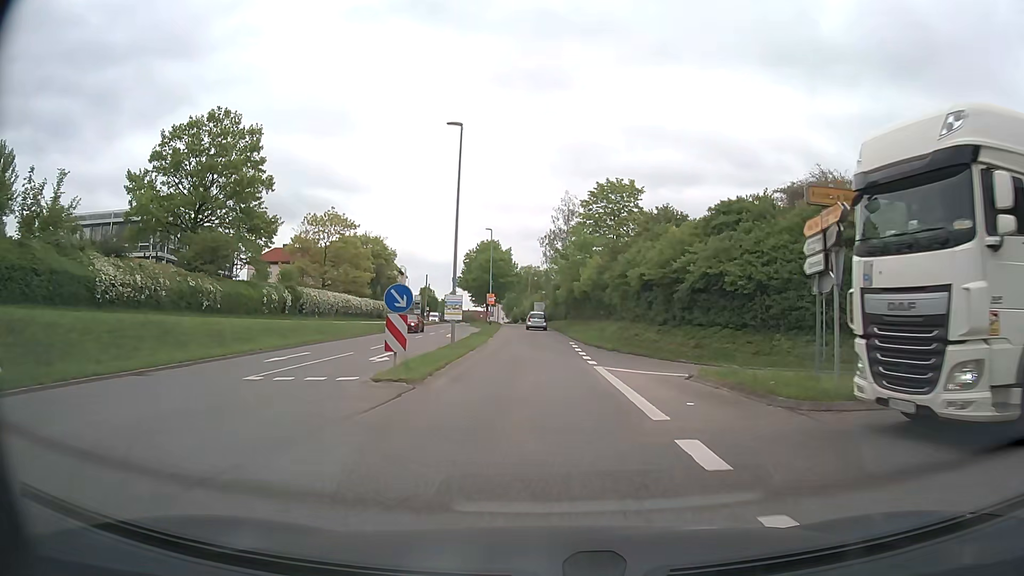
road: tertiary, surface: asphalt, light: Day
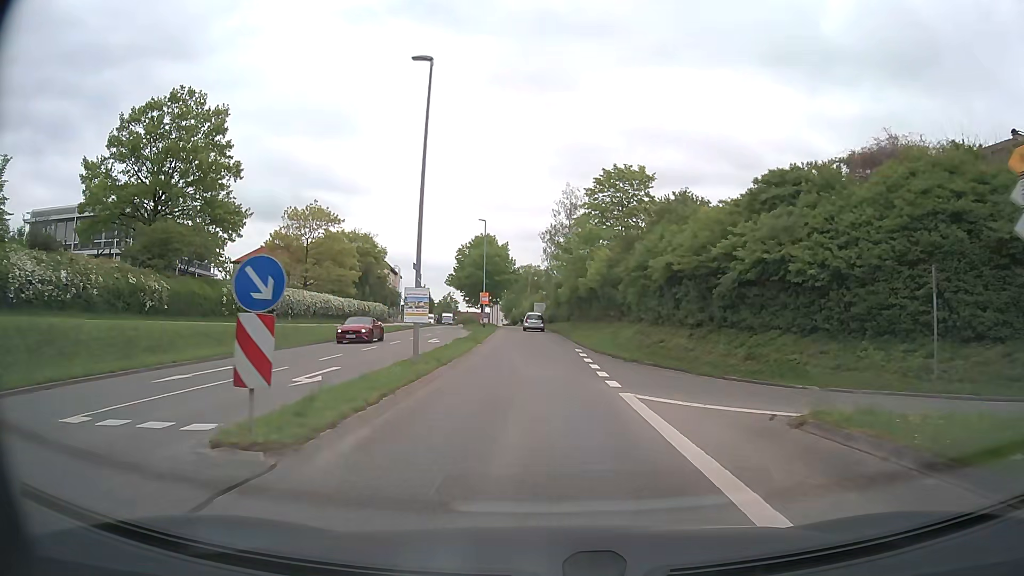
(0.0, +6.9) m; 0°
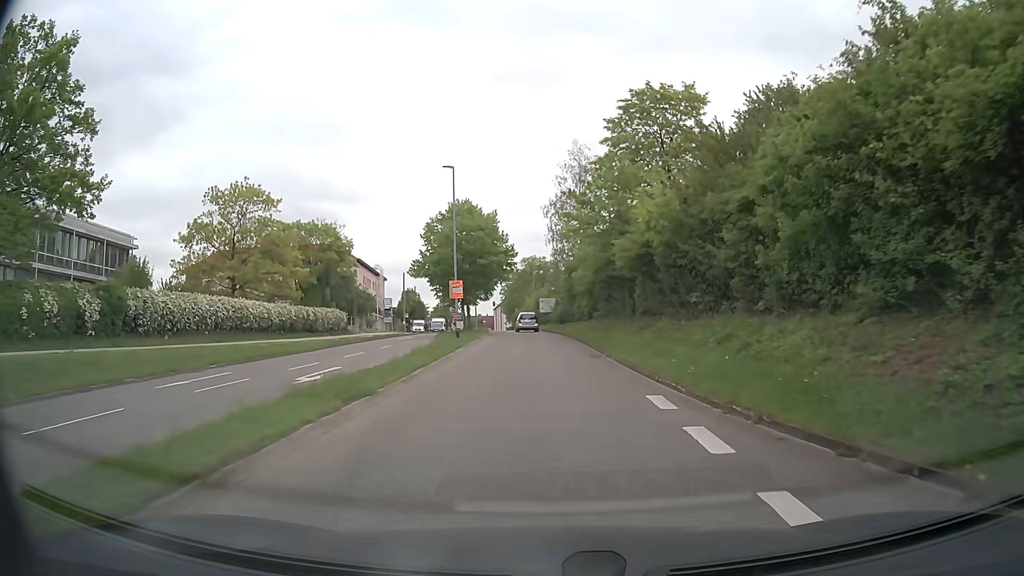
(0.0, +20.3) m; 0°
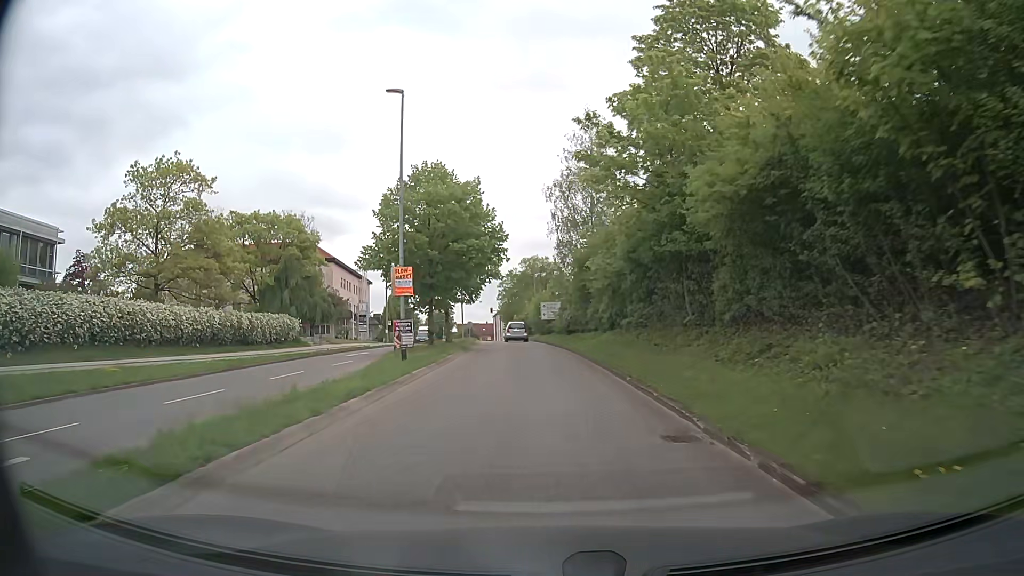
(0.0, +13.2) m; -1°
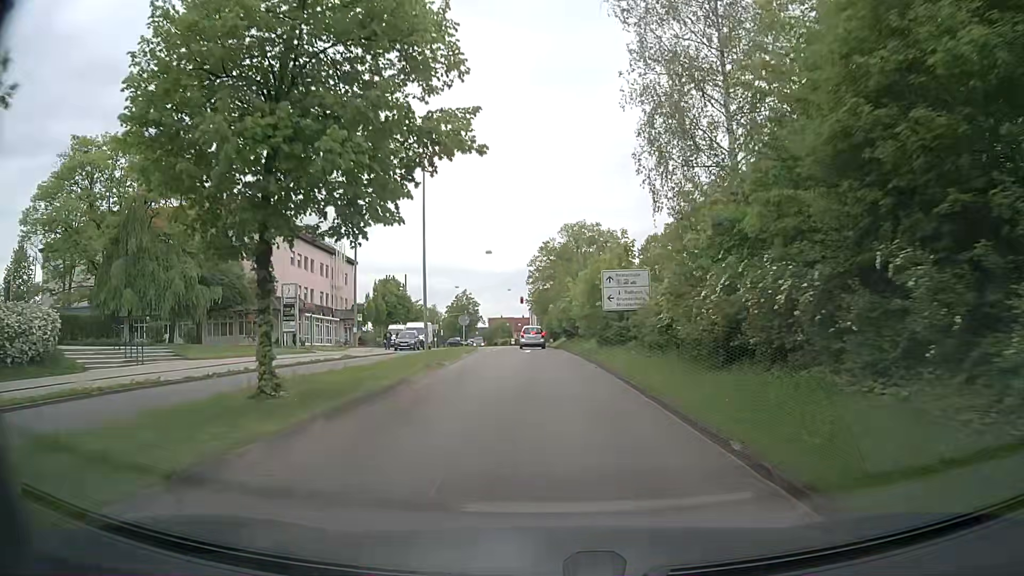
(-0.6, +31.6) m; -3°
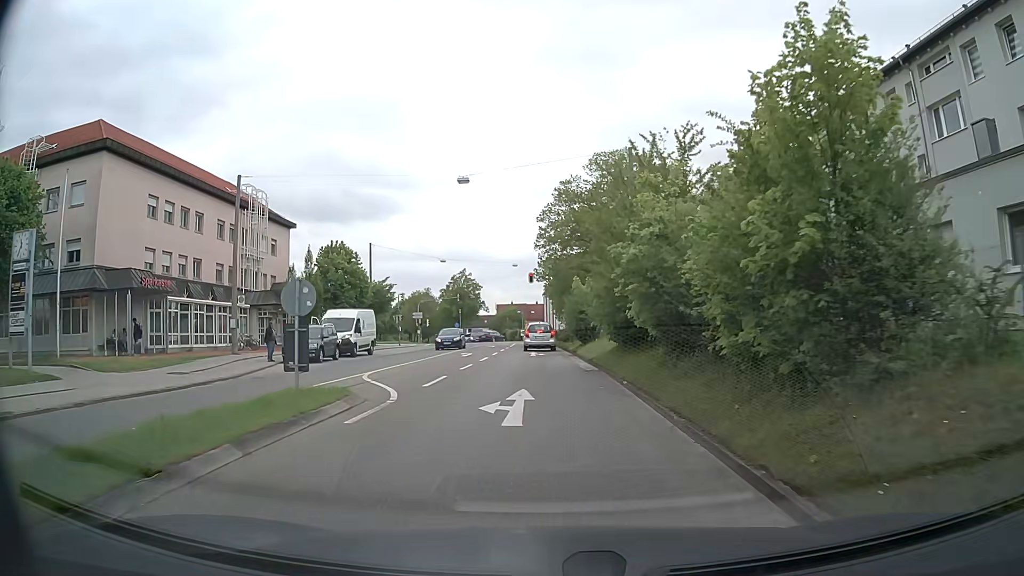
(-0.3, +26.4) m; -1°
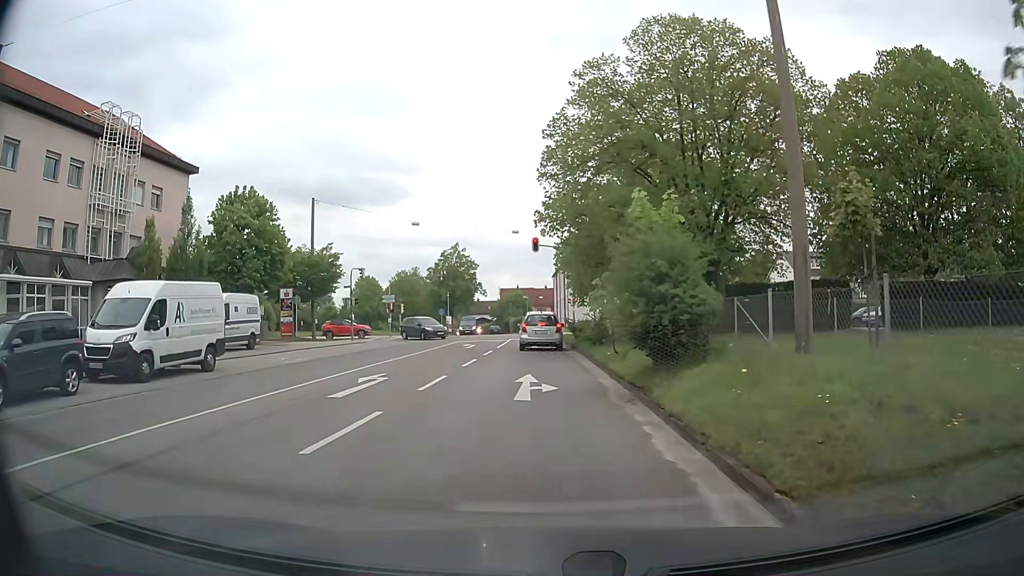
(-0.2, +19.6) m; -2°
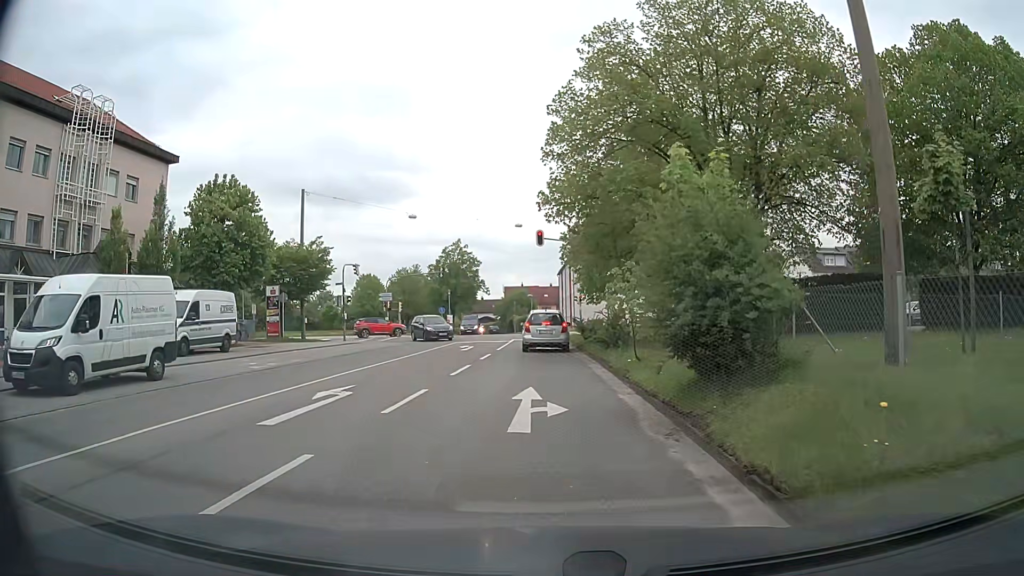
(0.0, +3.2) m; +1°
